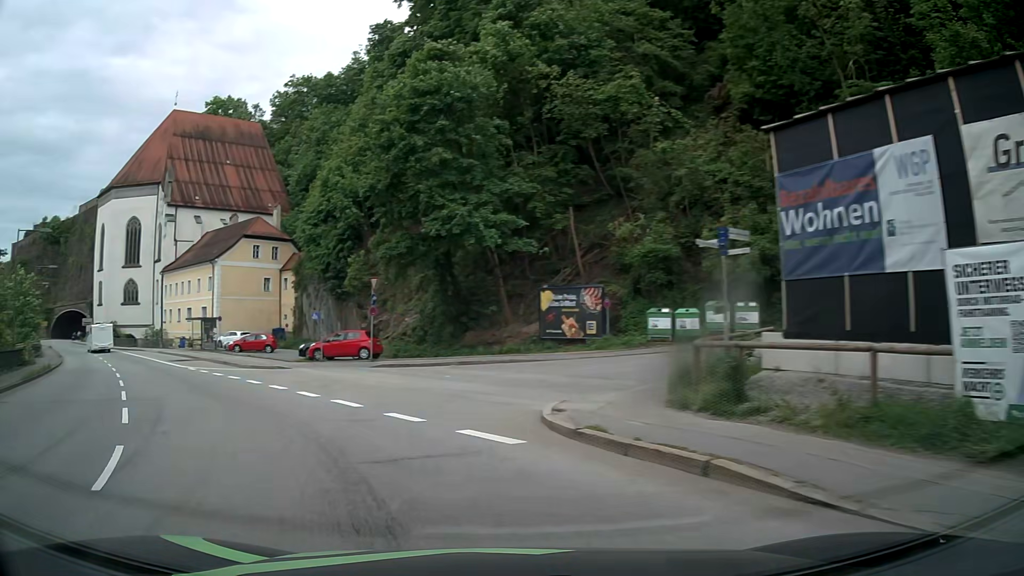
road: primary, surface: asphalt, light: Day
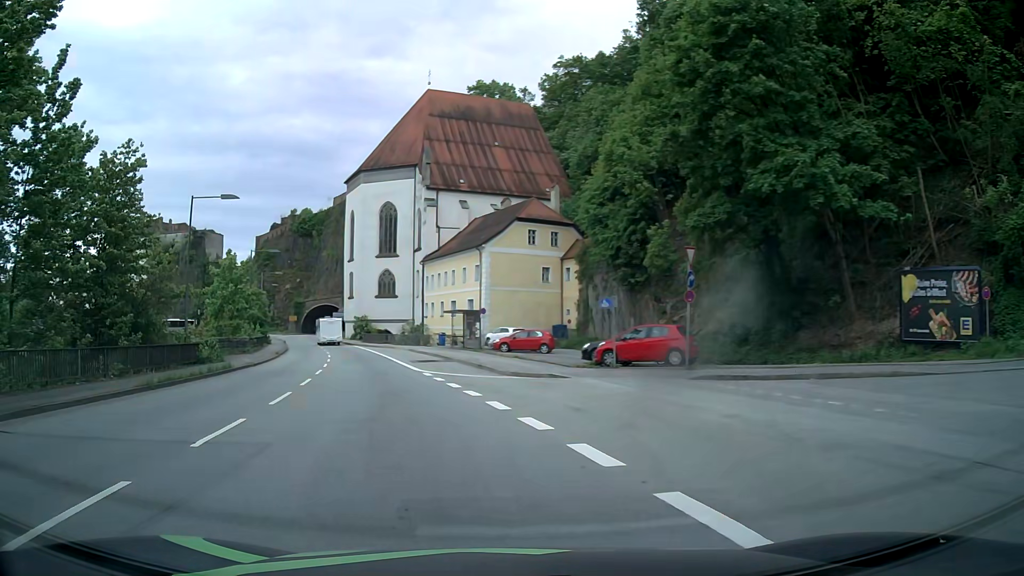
(-2.3, +9.8) m; -25°
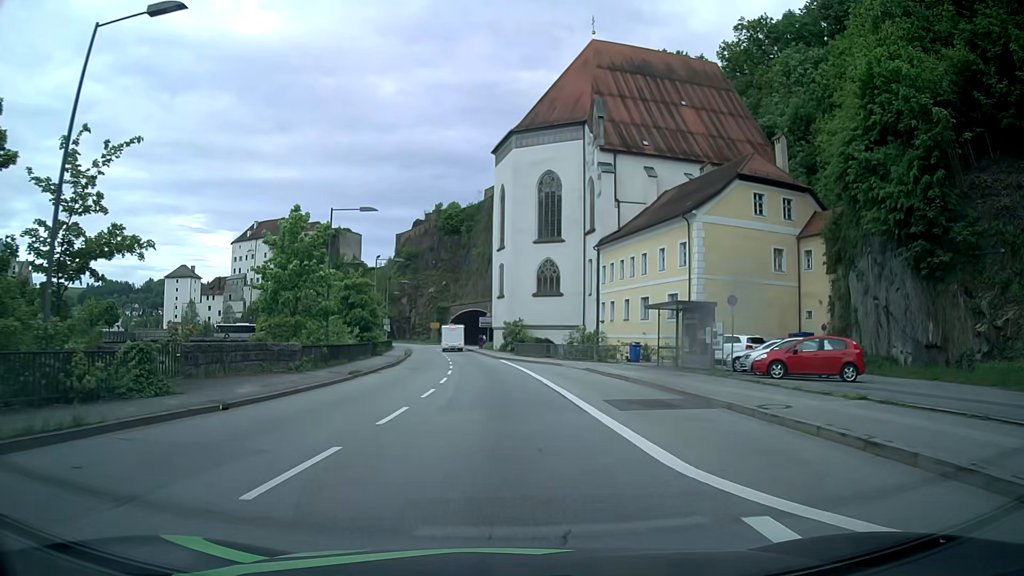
(-3.8, +20.9) m; -14°
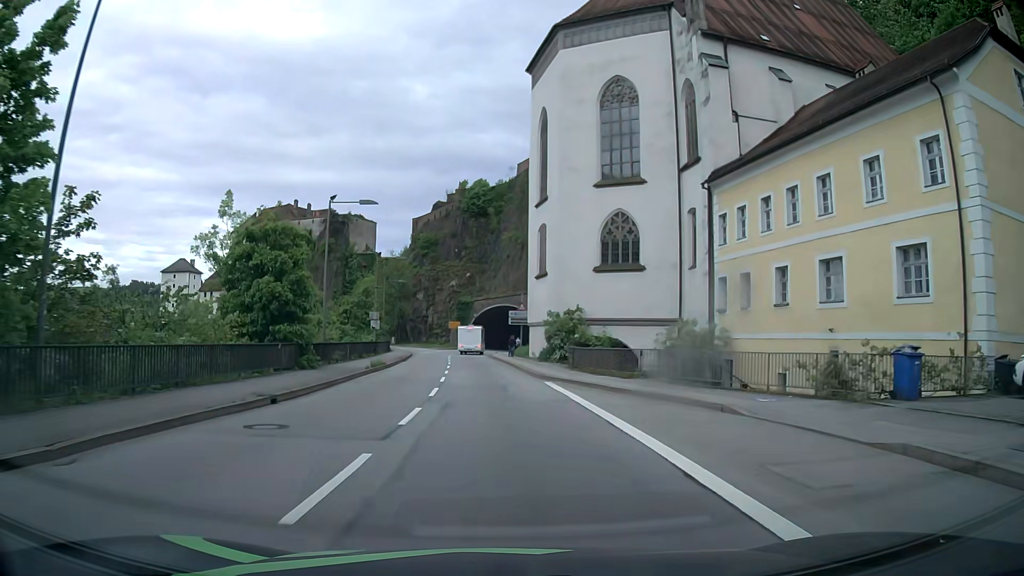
(-0.7, +25.1) m; -3°
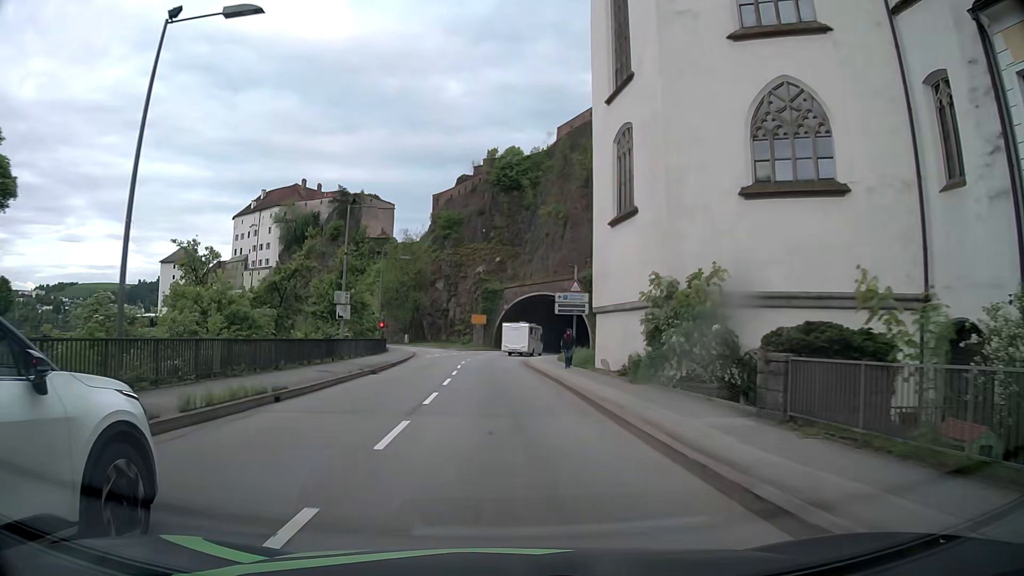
(-0.6, +21.0) m; -3°
